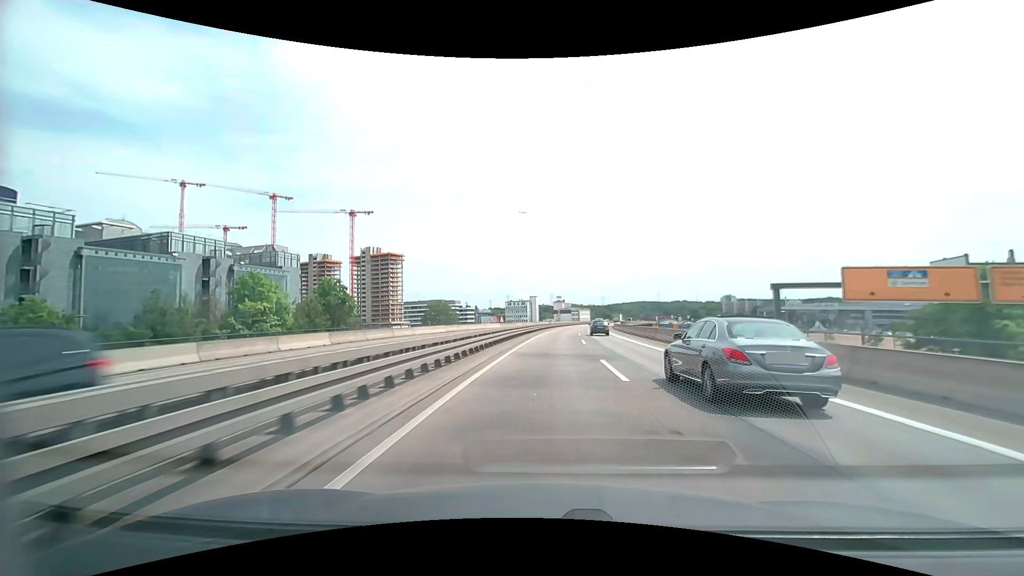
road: motorway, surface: asphalt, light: Day
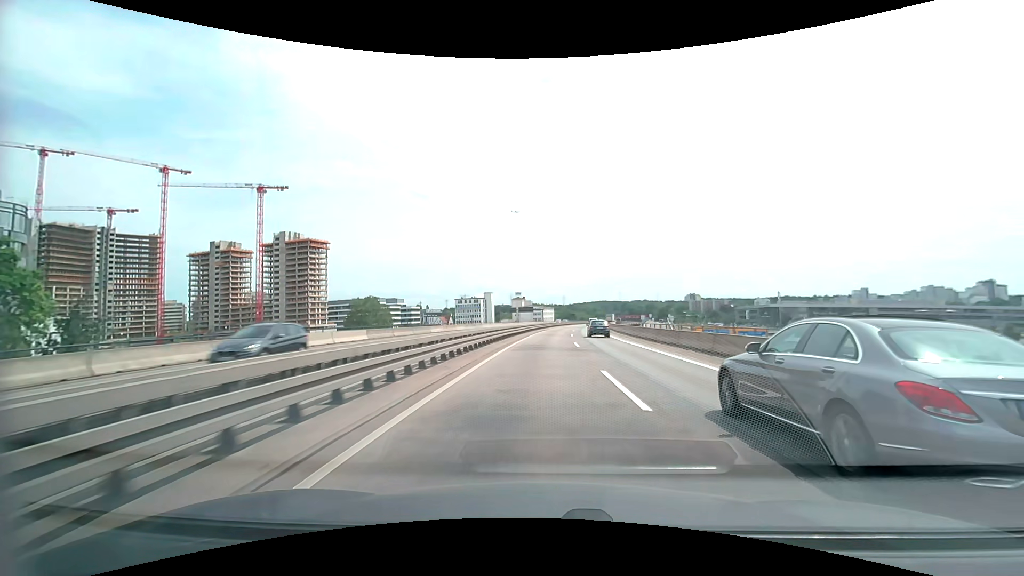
(+2.3, +57.5) m; +5°
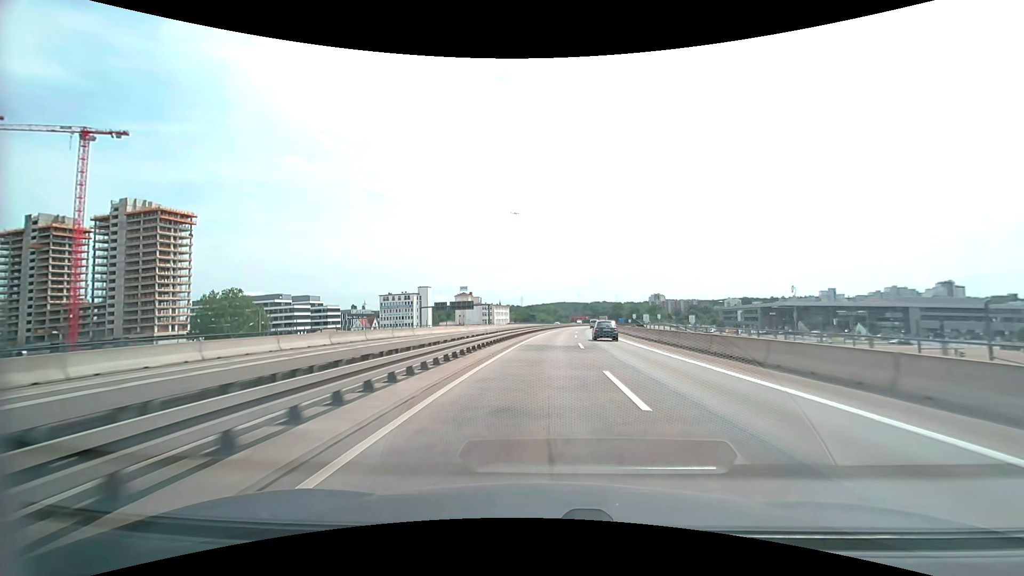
(+2.7, +71.9) m; +5°
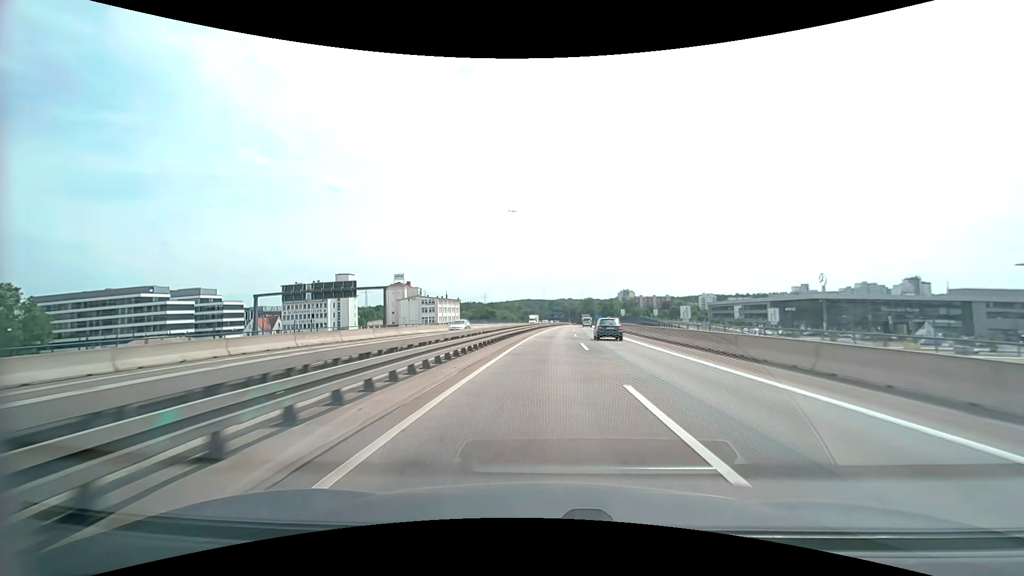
(+2.1, +57.5) m; +4°
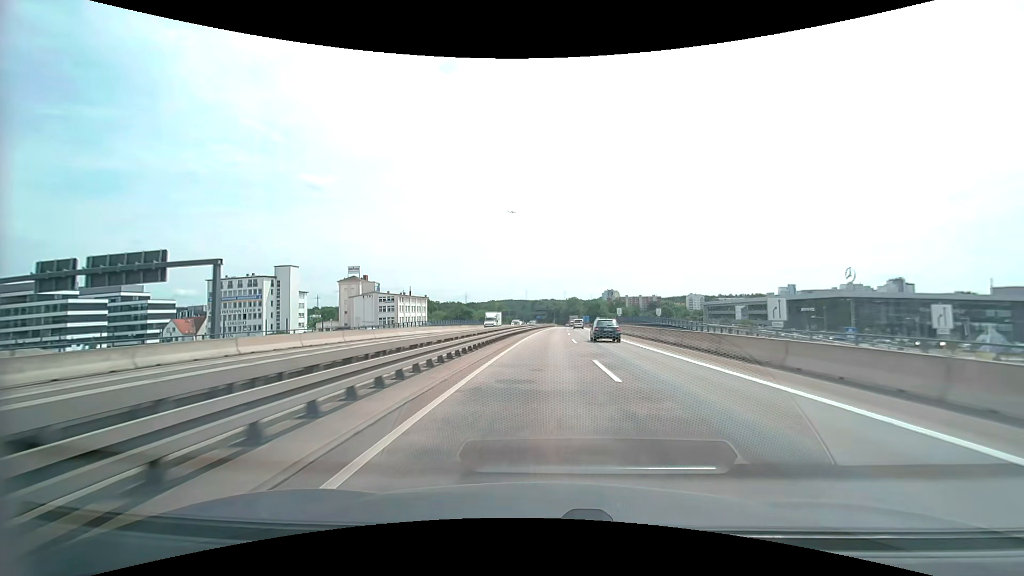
(+0.5, +28.7) m; +2°
(0, +10) (0, +20) (0, +30) (+1, +40) (+1, +50) (+1, +60) (+2, +70) (+2, +80) (+3, +90) (+3, +100) m
